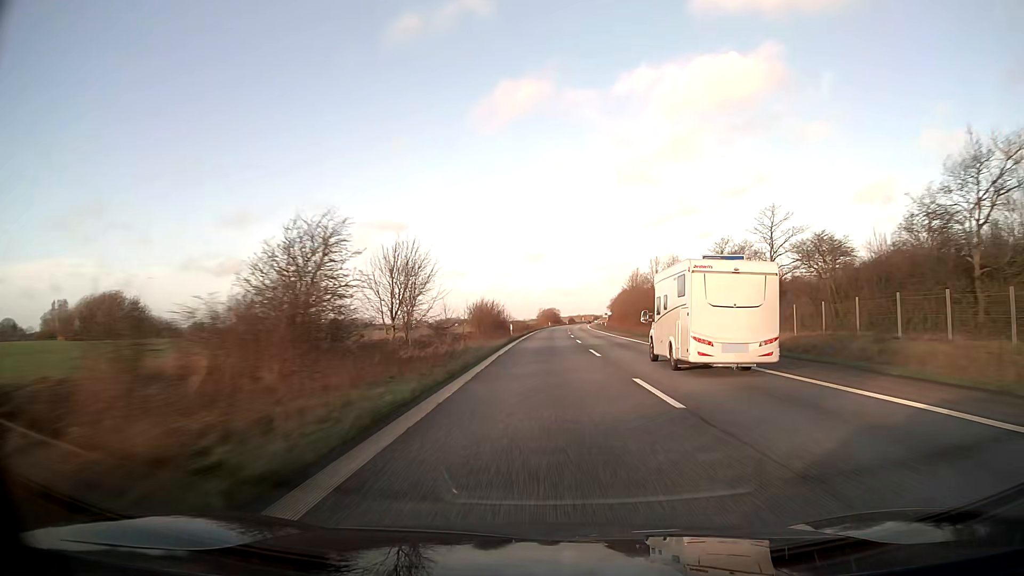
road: motorway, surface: asphalt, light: Day
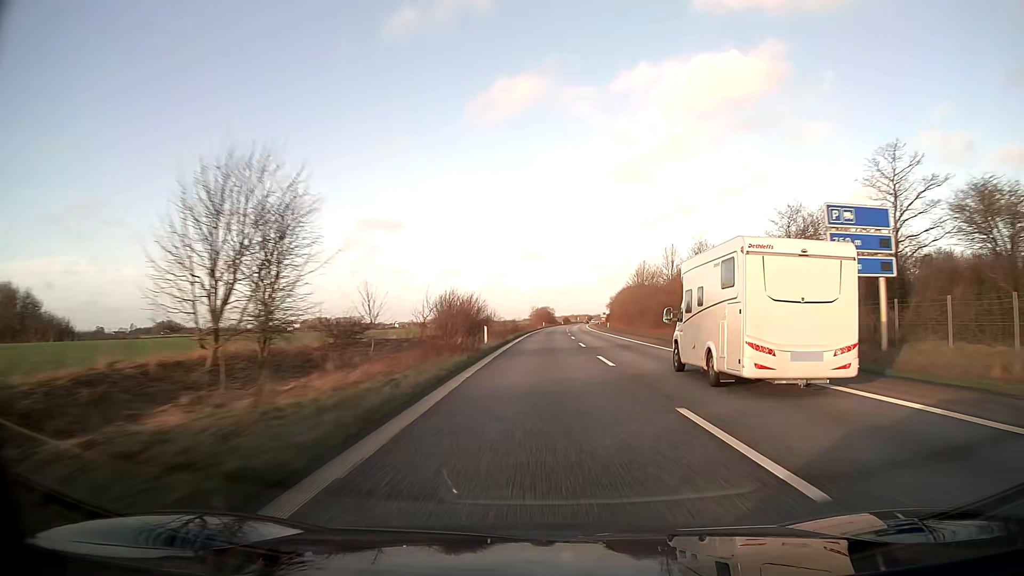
(+0.1, +20.7) m; 0°
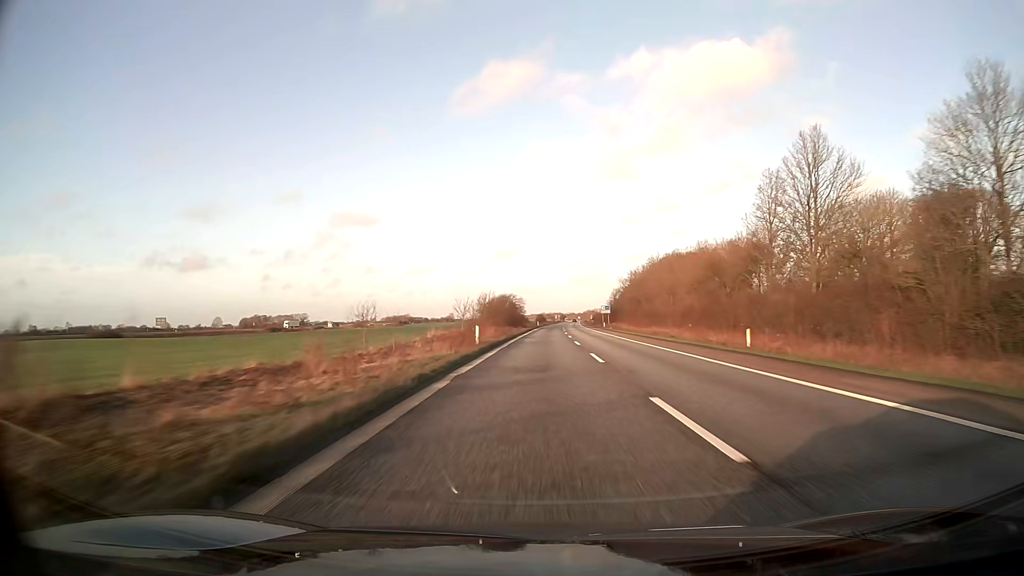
(+2.4, +103.3) m; +3°
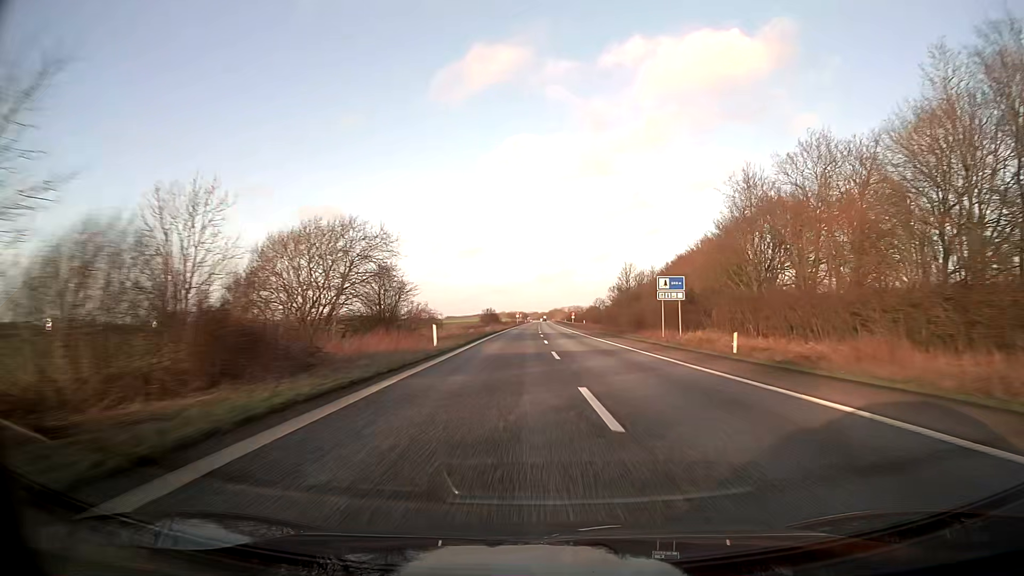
(+2.5, +103.3) m; +3°
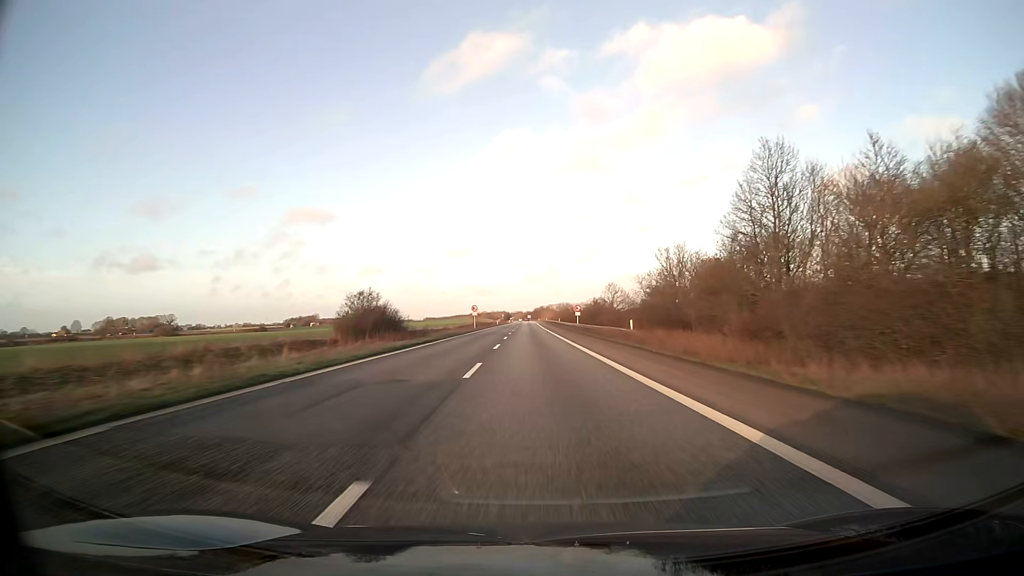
(+1.7, +82.7) m; +2°
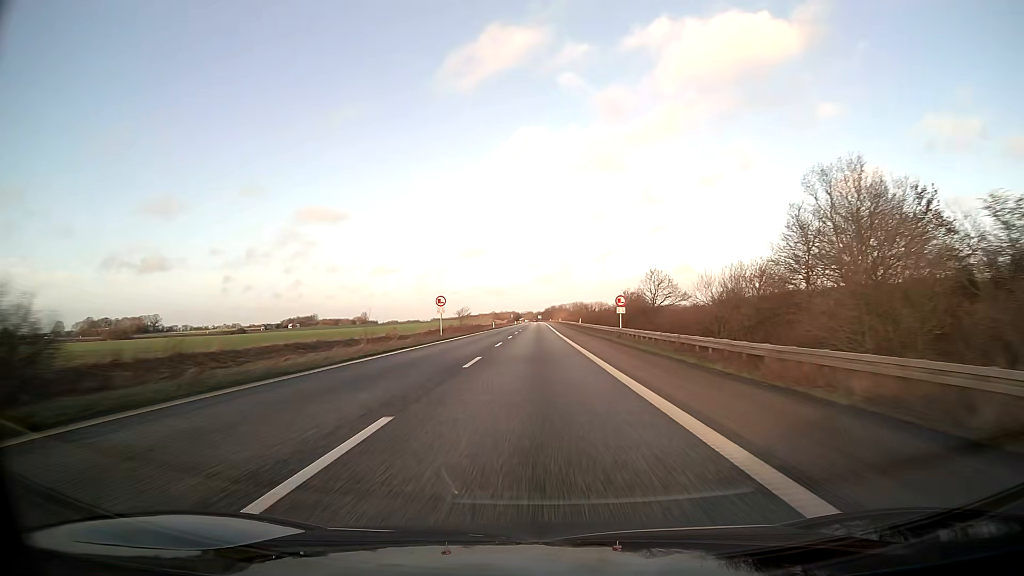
(-0.4, +41.4) m; -1°
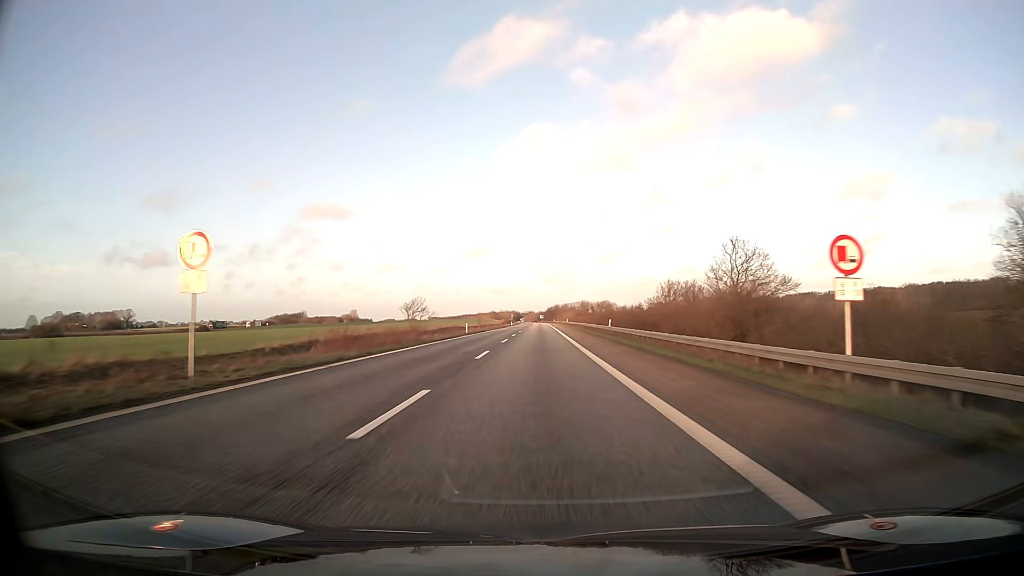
(-0.2, +41.3) m; 0°
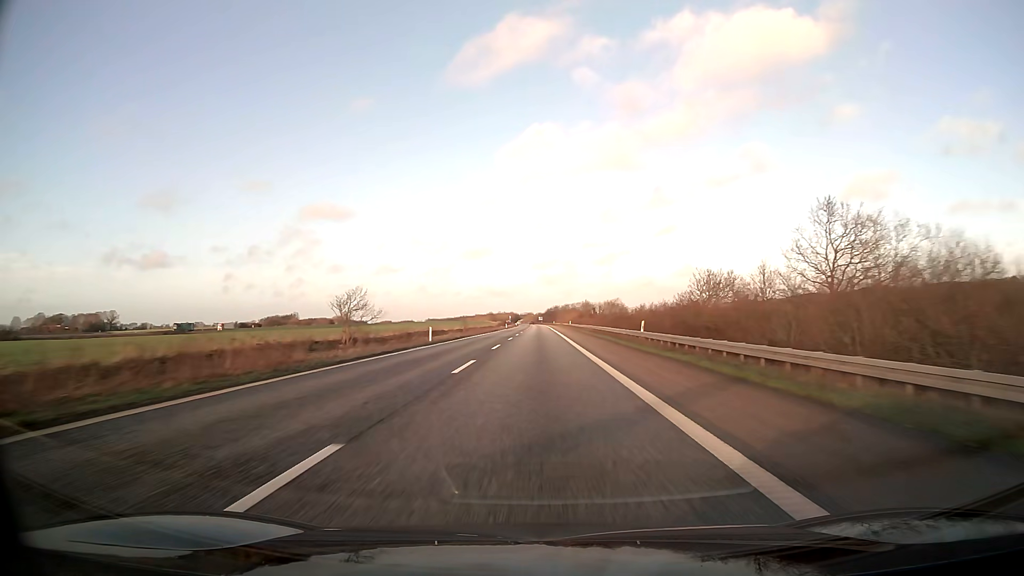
(0.0, +20.6) m; 0°
(0, +10) (0, +20) (0, +30) (0, +40) (0, +50) (0, +60) (0, +70) (0, +80) (0, +90) (0, +100) m
